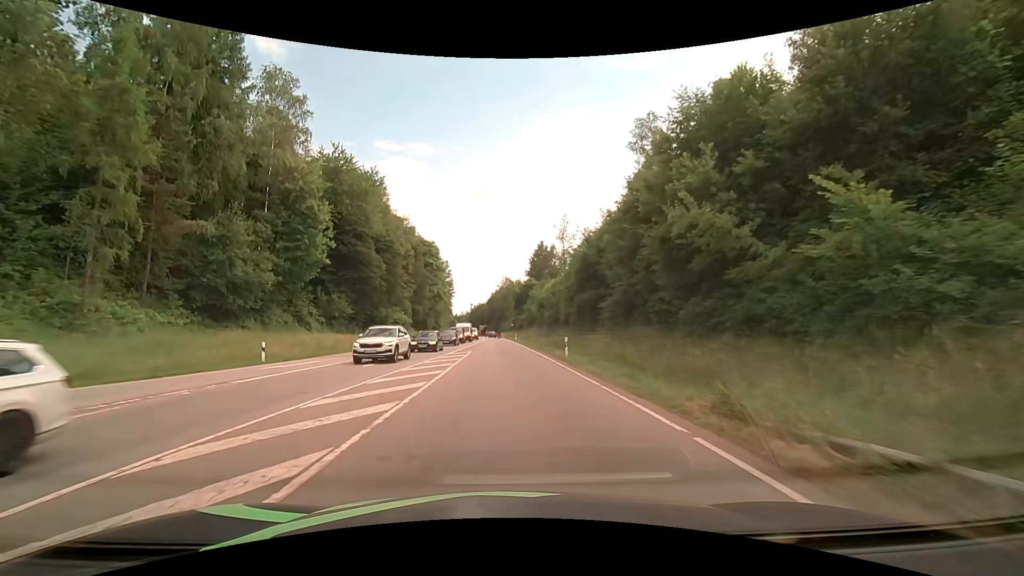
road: primary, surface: asphalt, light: Day
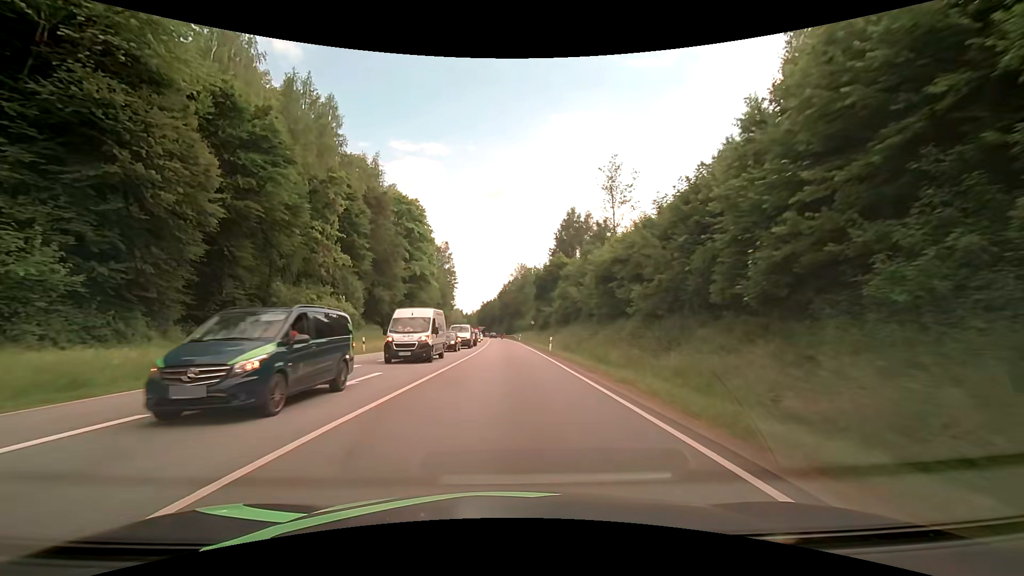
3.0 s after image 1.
(-0.6, +40.7) m; -2°
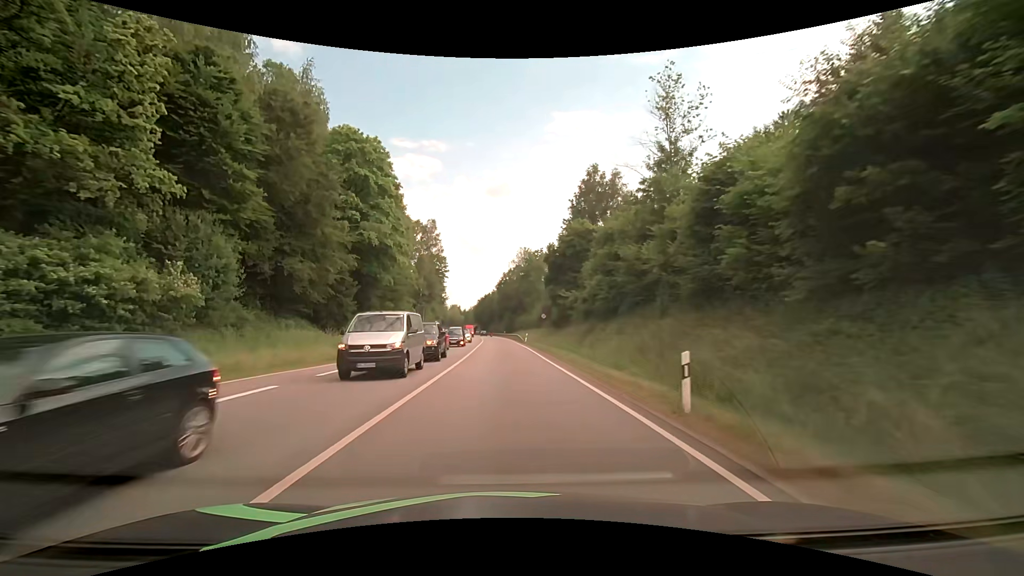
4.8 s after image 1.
(+0.2, +26.1) m; 0°
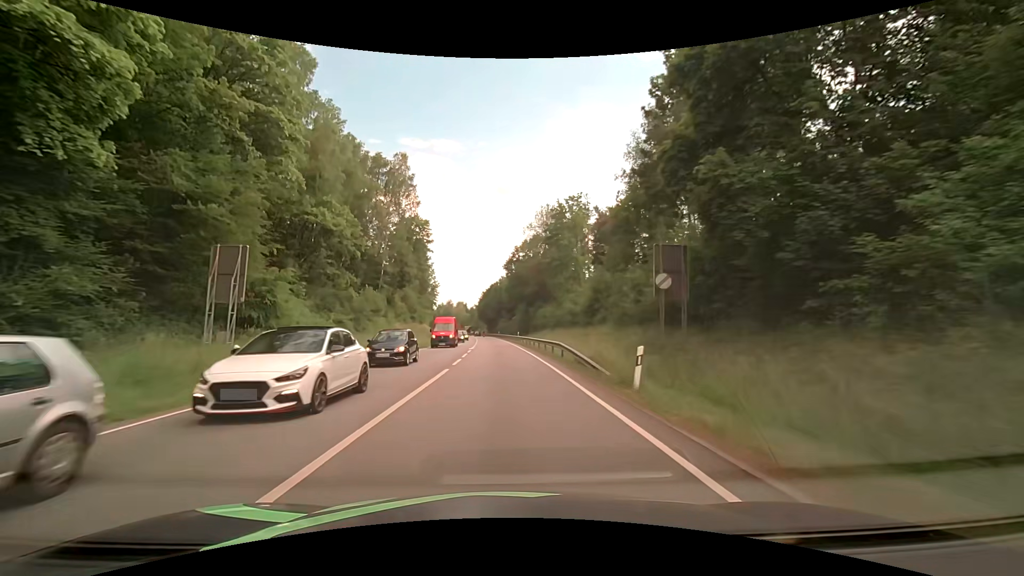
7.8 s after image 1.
(-0.4, +45.4) m; -1°
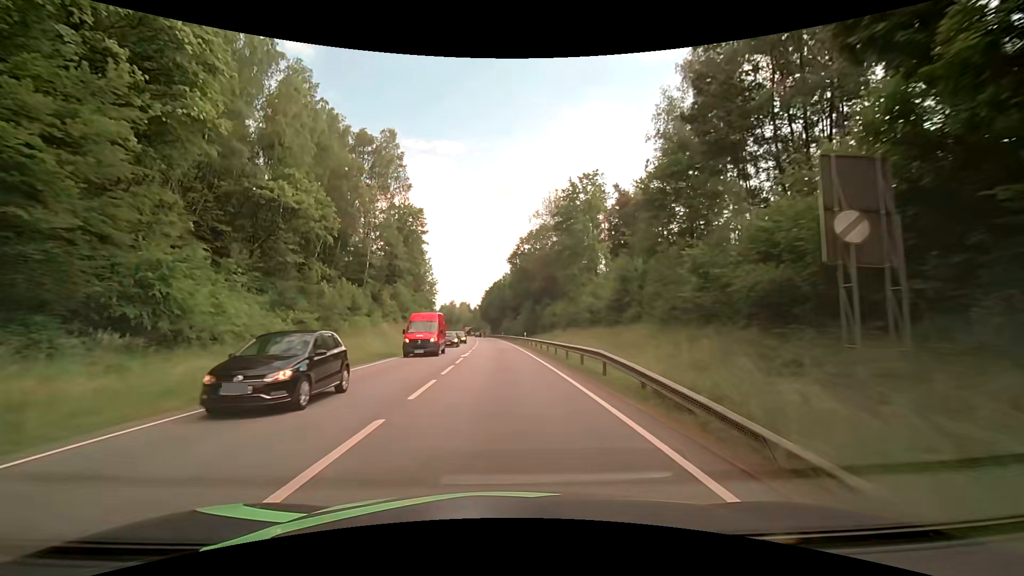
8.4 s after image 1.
(-0.1, +9.8) m; -1°
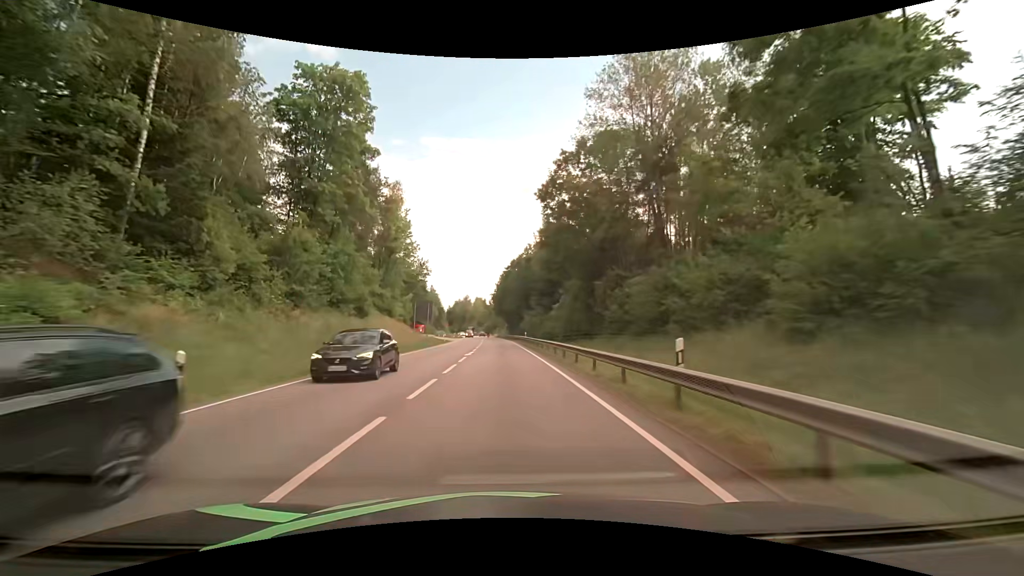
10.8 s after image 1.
(-0.9, +42.5) m; -2°
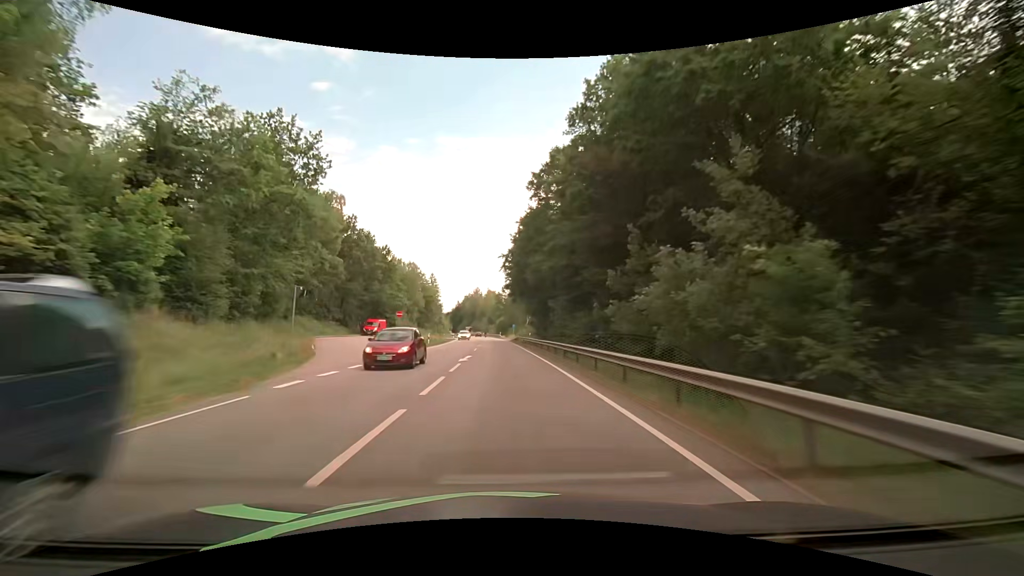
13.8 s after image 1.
(-1.3, +59.9) m; -3°
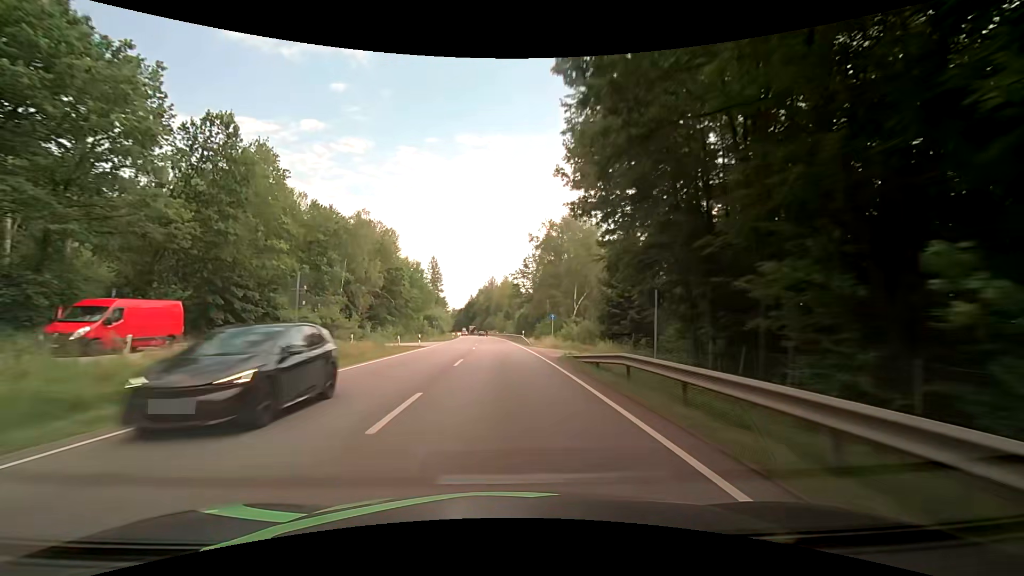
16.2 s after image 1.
(-0.2, +52.9) m; -1°
(0, +10) (0, +20) (0, +30) (-1, +40) (-1, +50) (-2, +60) (-2, +70) (-3, +80) (-4, +90) (-4, +100) m
